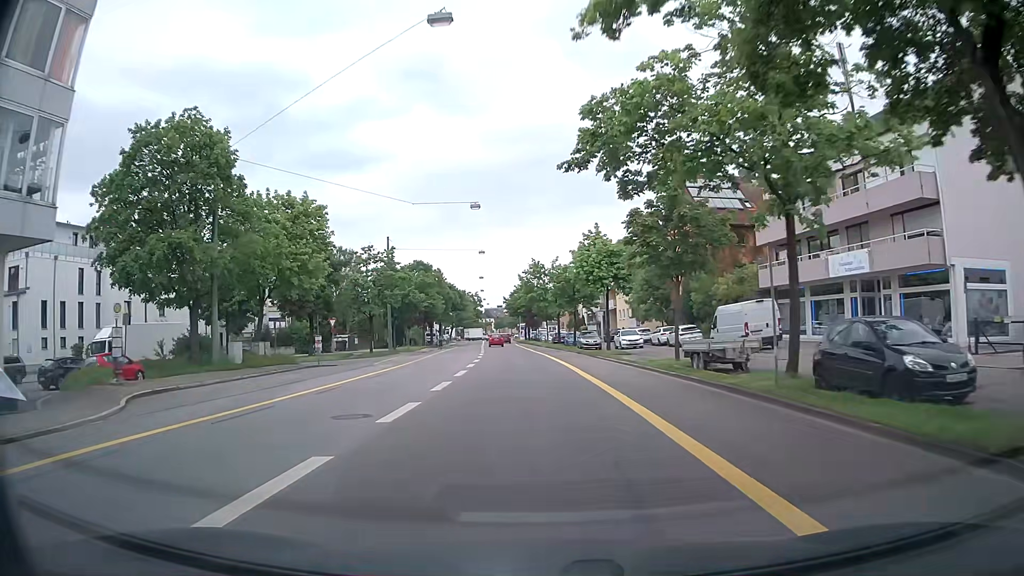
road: tertiary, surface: asphalt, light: Day
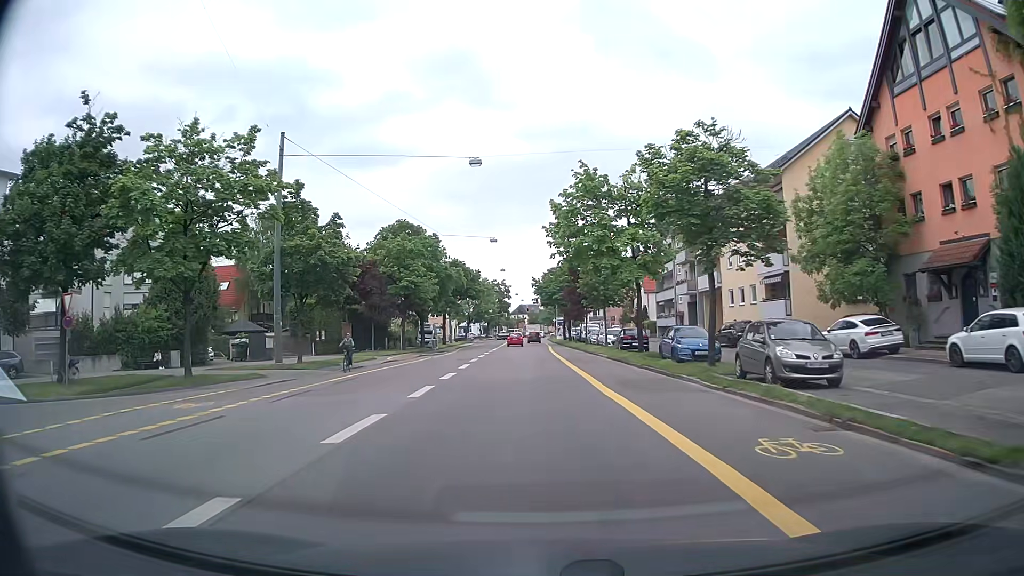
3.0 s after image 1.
(-1.4, +38.3) m; -4°
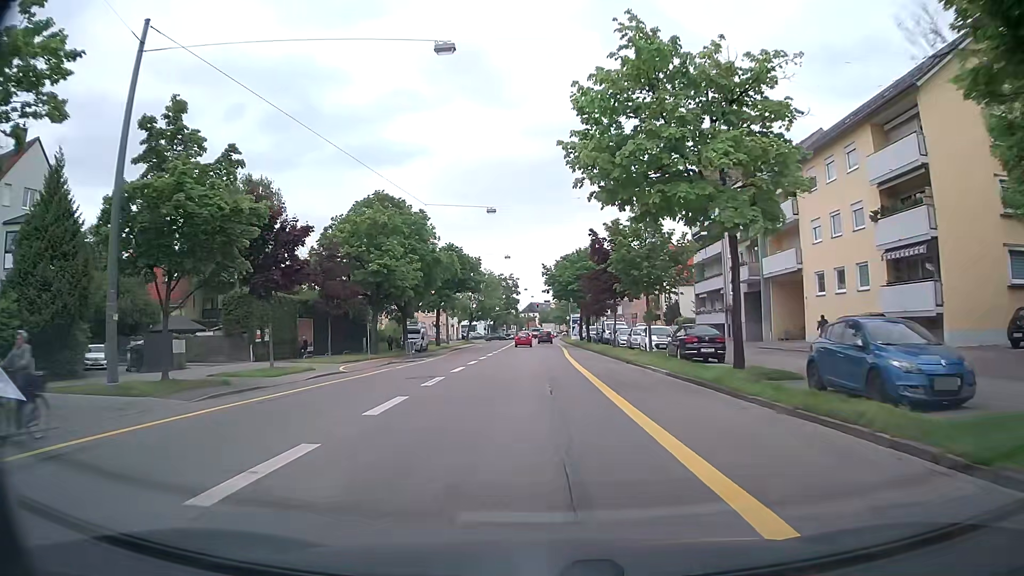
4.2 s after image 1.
(-0.1, +15.0) m; -1°
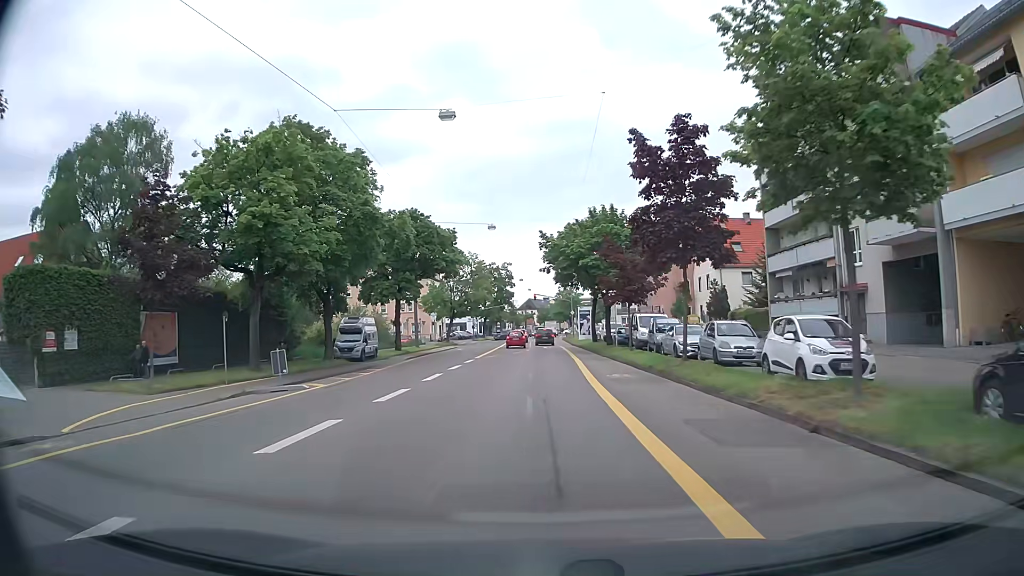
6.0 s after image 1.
(0.0, +21.5) m; +1°
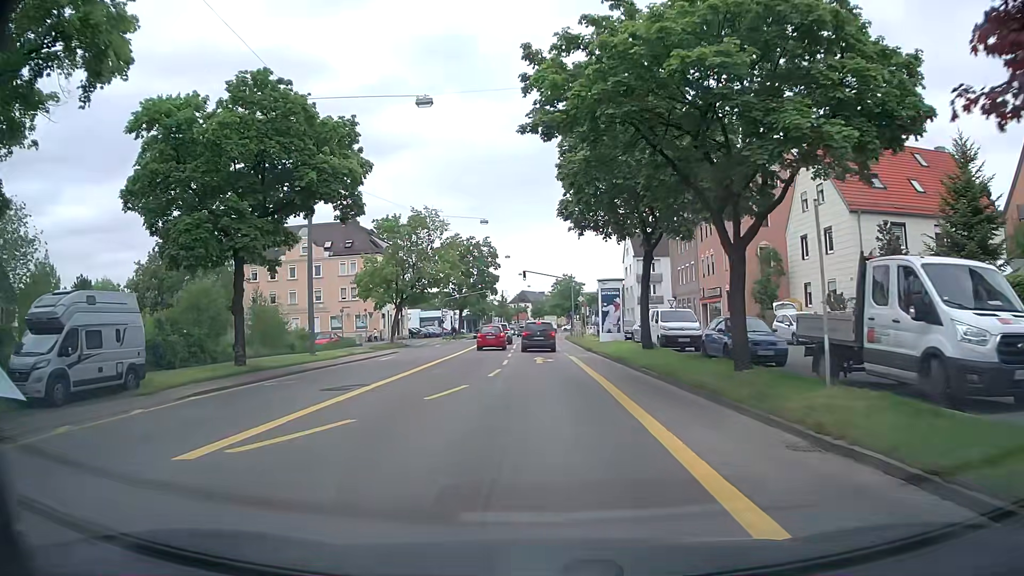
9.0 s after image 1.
(-0.3, +30.3) m; 0°
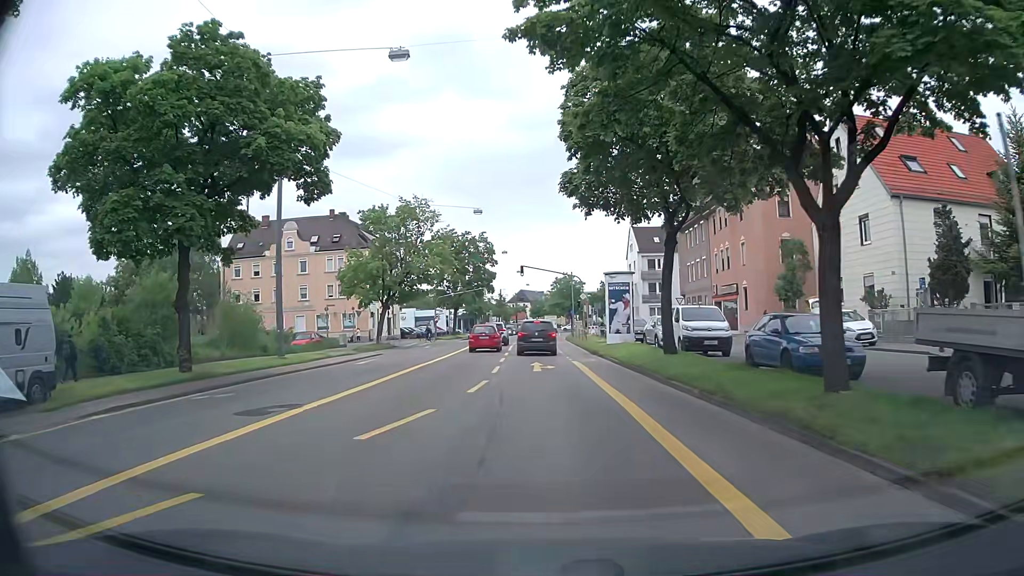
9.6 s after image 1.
(0.0, +4.7) m; 0°
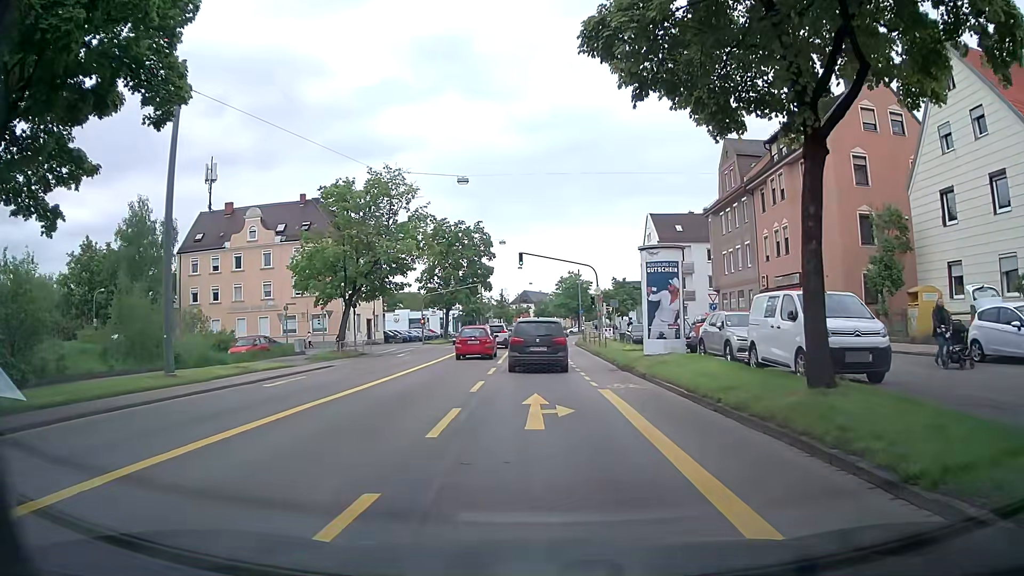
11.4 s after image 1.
(-0.1, +11.3) m; 0°
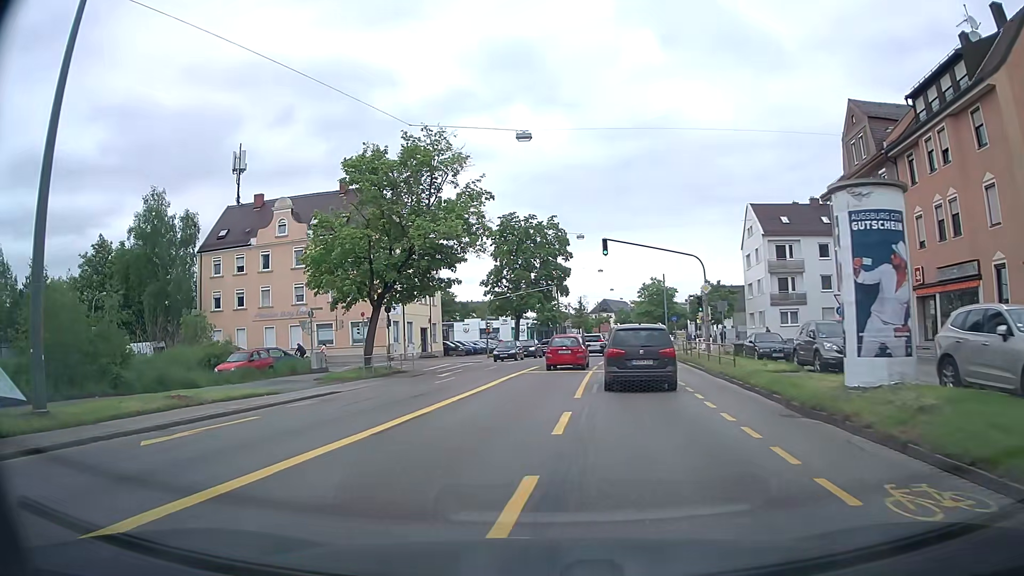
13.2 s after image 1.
(-0.5, +11.2) m; -7°
(0, +10) (0, +20) (+1, +30) (+2, +40) (+3, +50) (+5, +60) (+6, +70) (+7, +79) (+9, +89) (+10, +99) m
